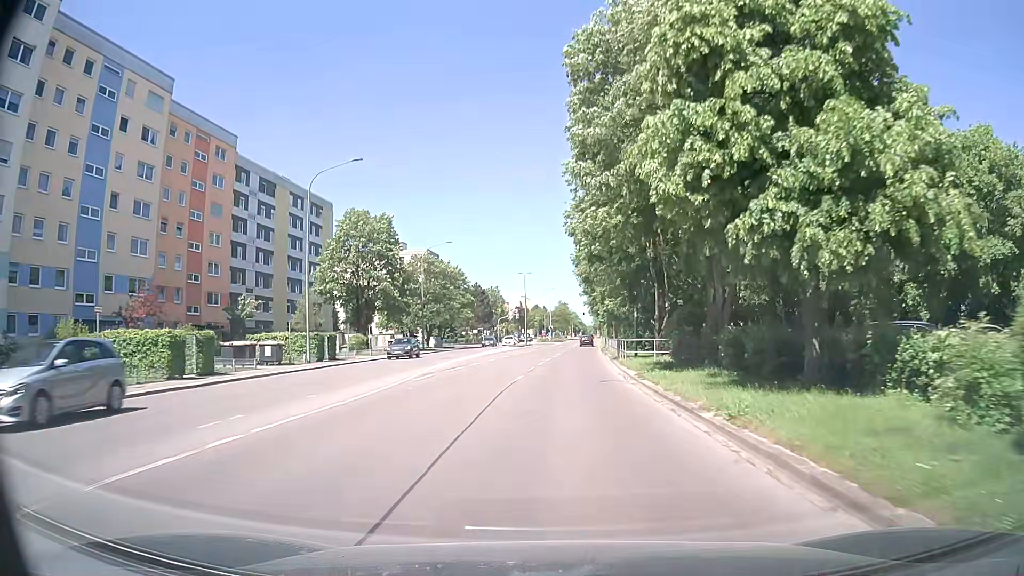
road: tertiary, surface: asphalt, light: Day
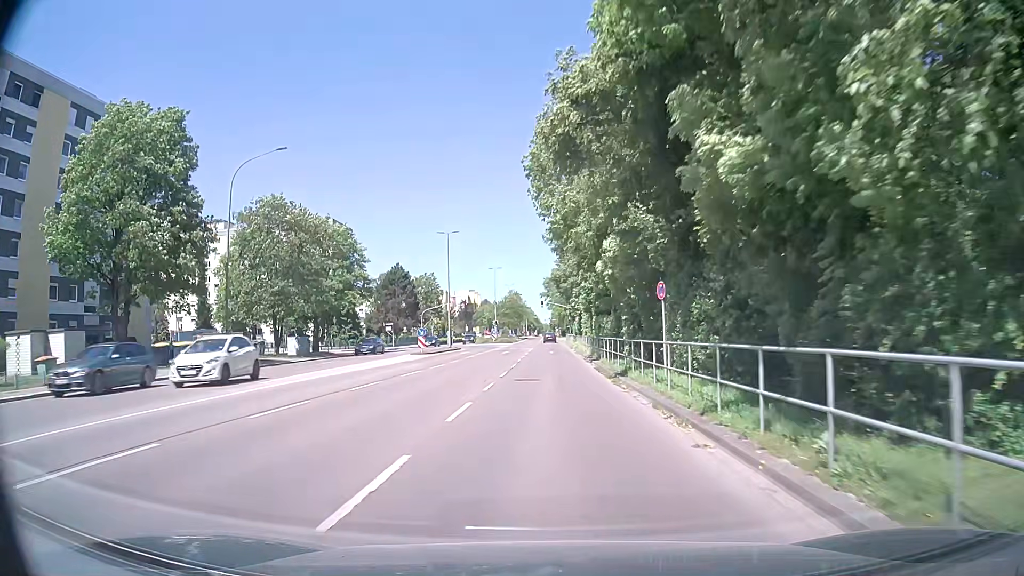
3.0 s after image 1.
(+1.2, +40.0) m; +3°
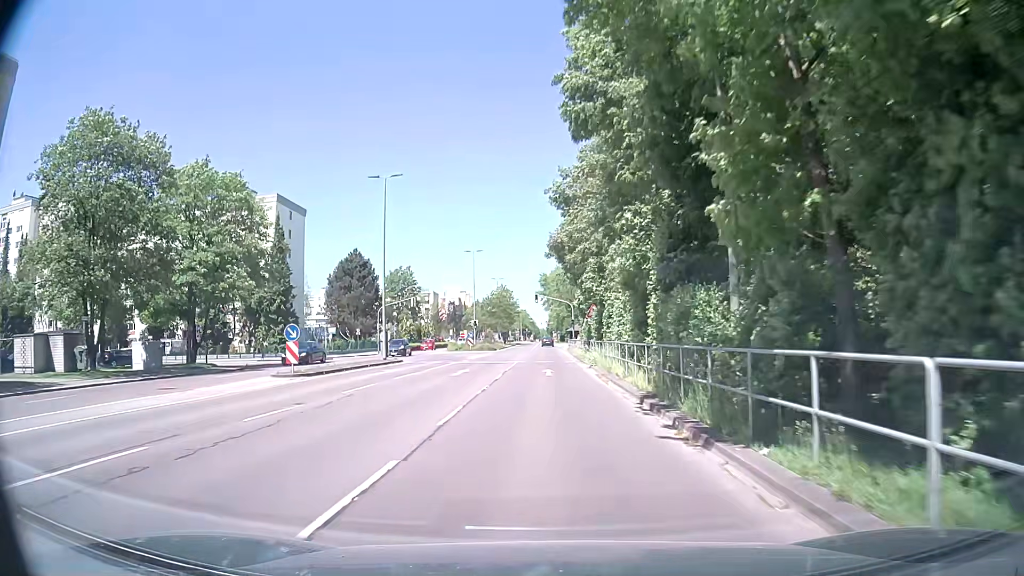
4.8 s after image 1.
(+0.3, +24.1) m; +1°
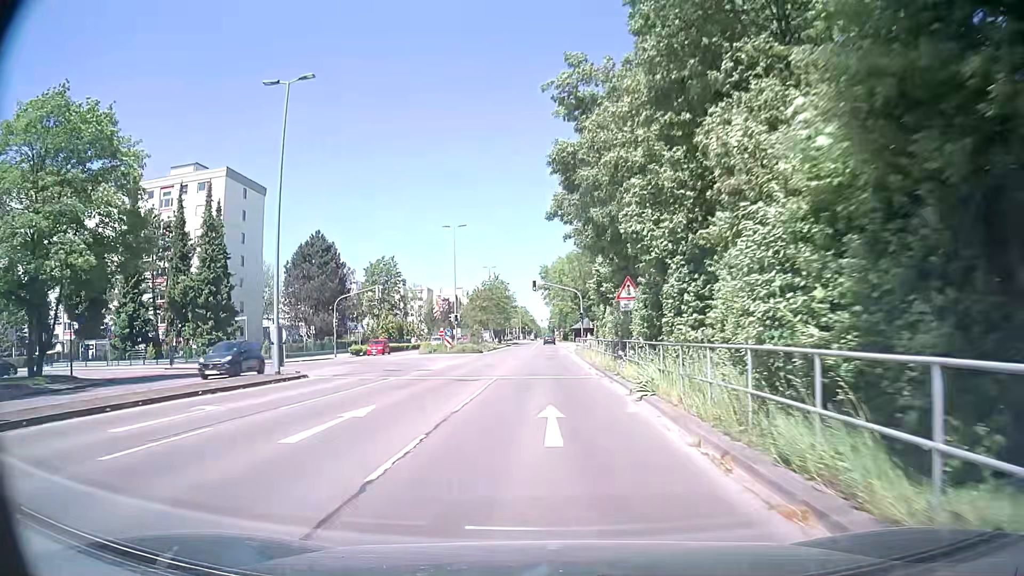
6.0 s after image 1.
(+0.1, +16.1) m; 0°
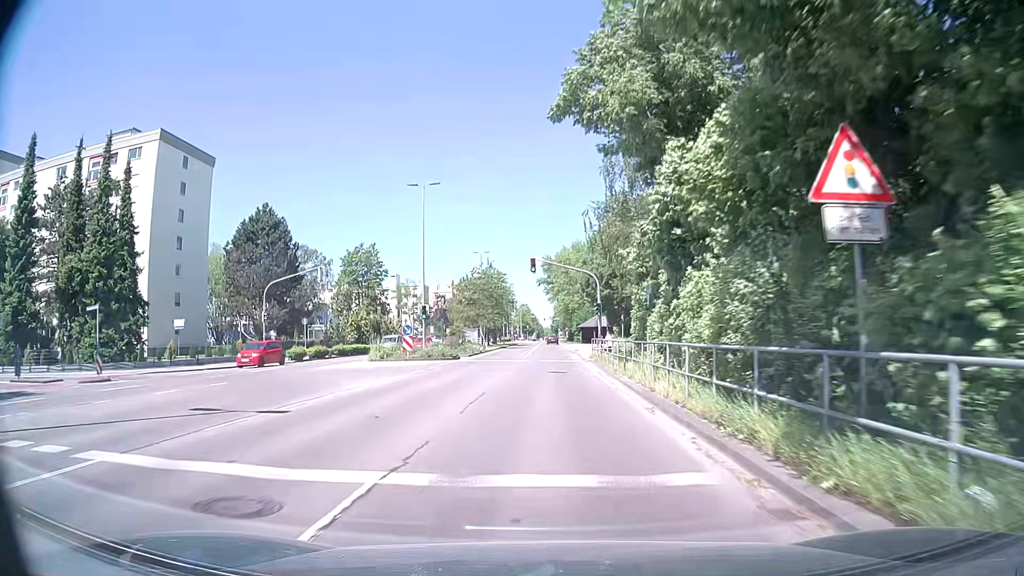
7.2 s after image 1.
(-0.1, +16.2) m; 0°
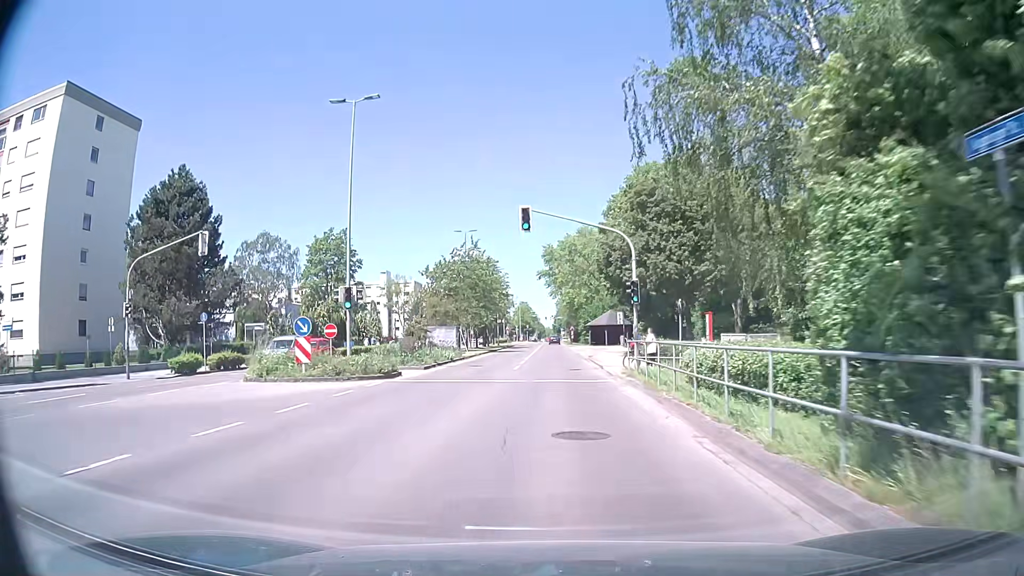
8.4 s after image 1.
(-0.2, +16.2) m; -1°
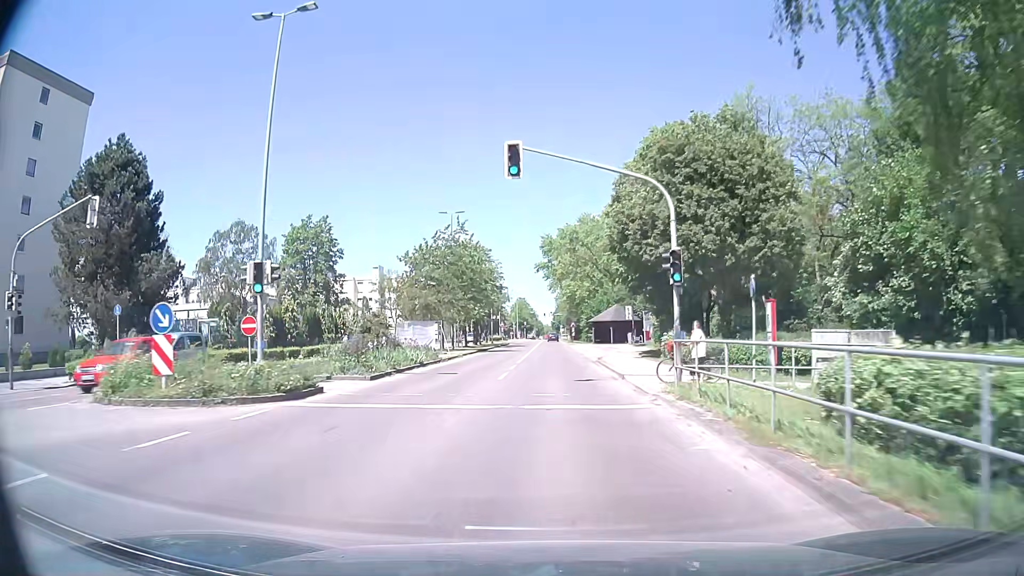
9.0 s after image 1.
(0.0, +8.1) m; +1°
